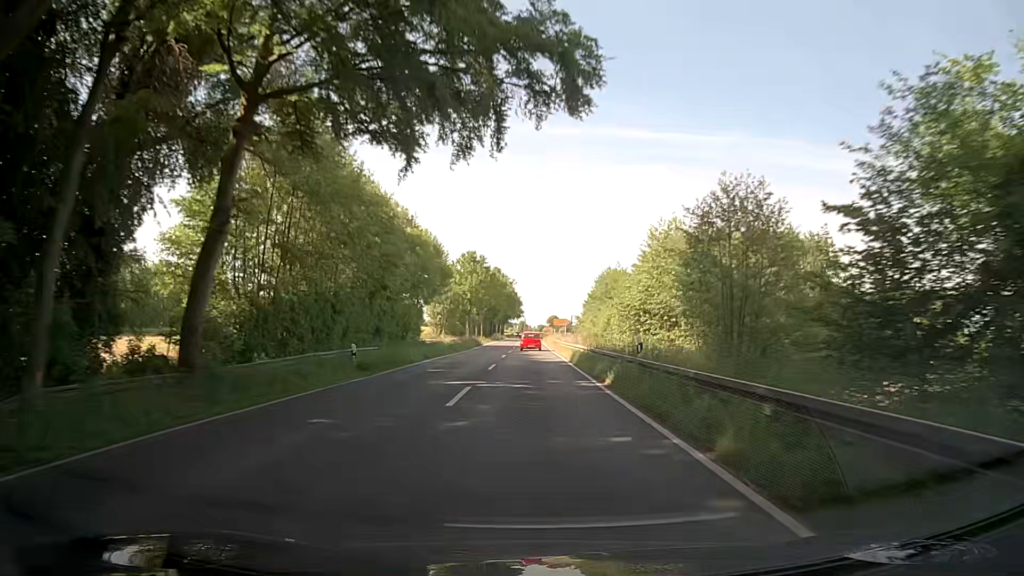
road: secondary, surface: asphalt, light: Day
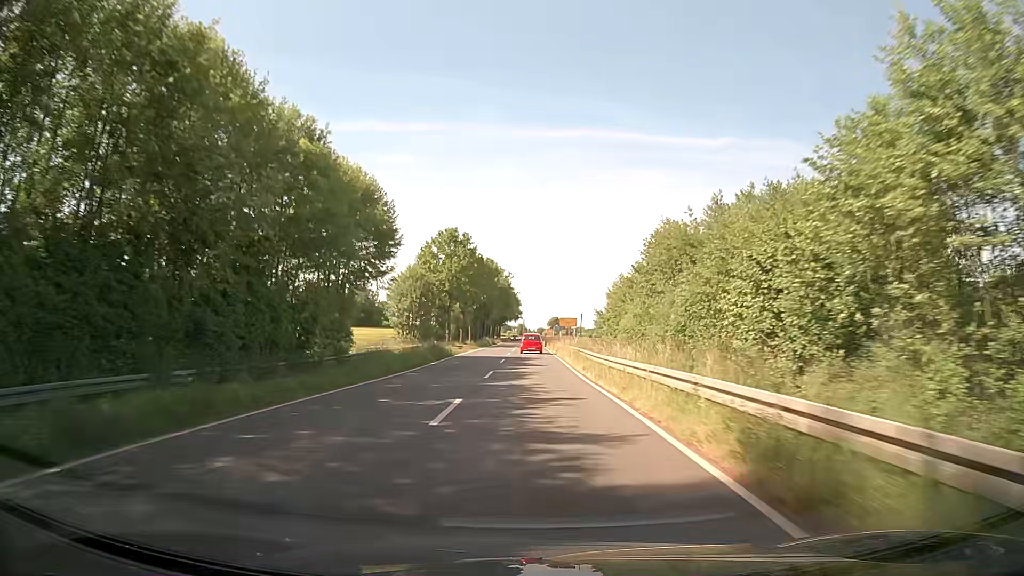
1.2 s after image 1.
(+0.2, +26.7) m; 0°
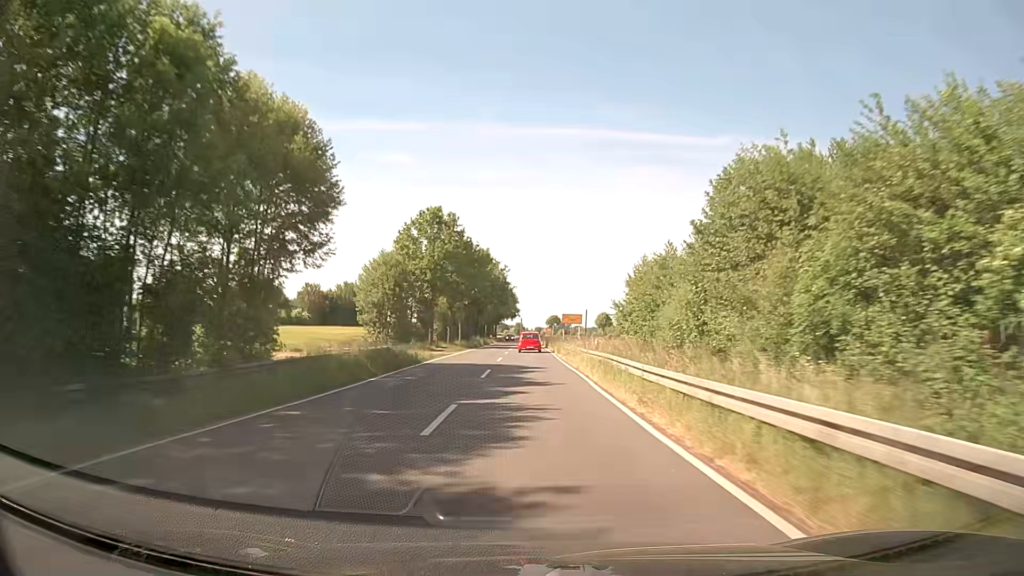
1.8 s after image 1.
(0.0, +13.1) m; 0°
